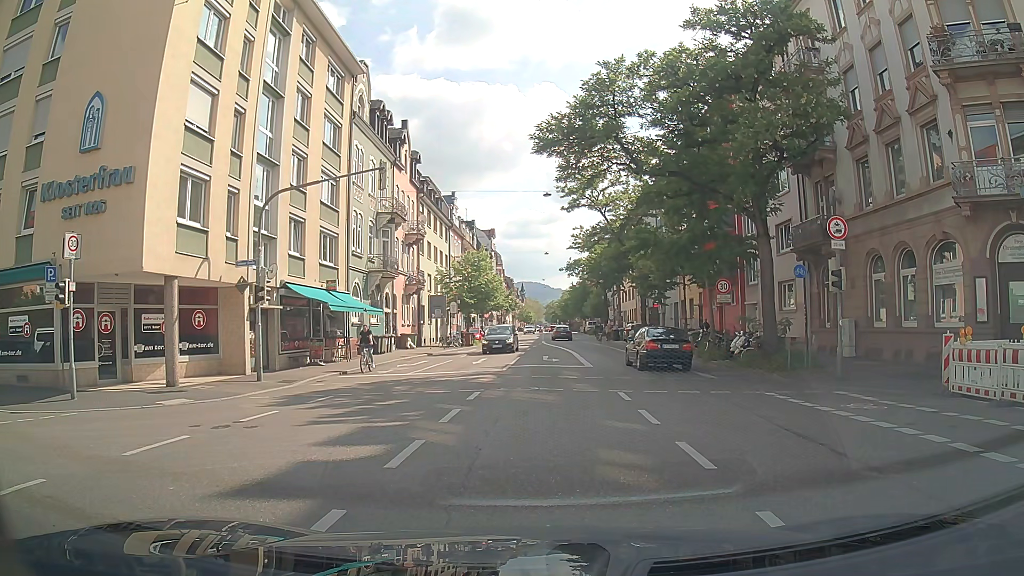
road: secondary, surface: asphalt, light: Day
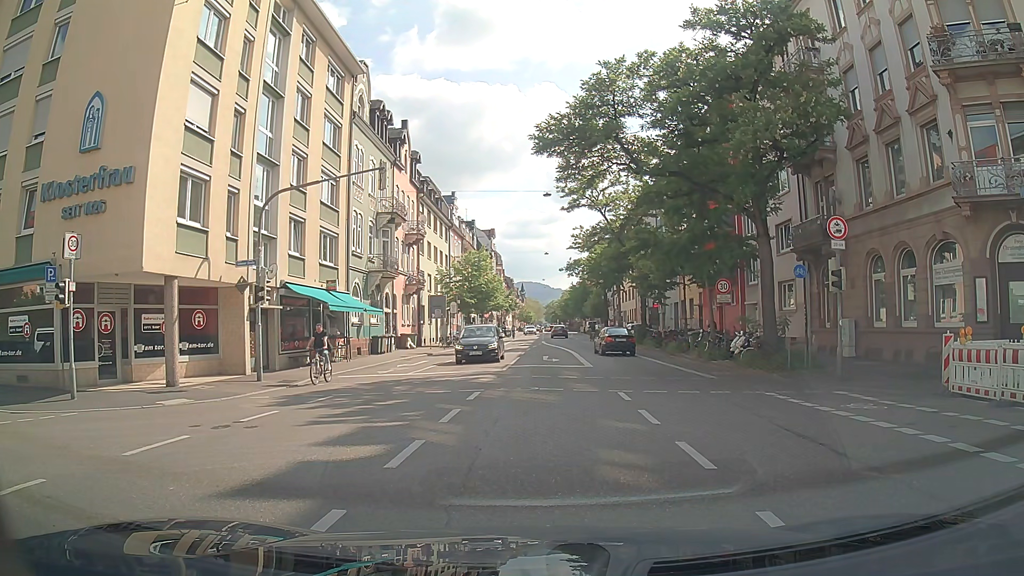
(0.0, 0.0) m; 0°
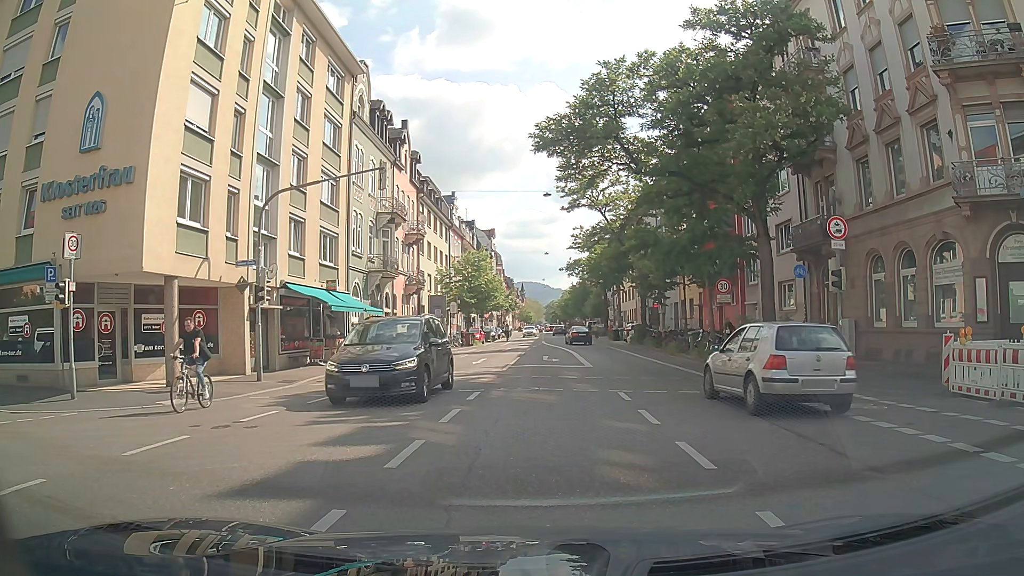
(0.0, 0.0) m; 0°
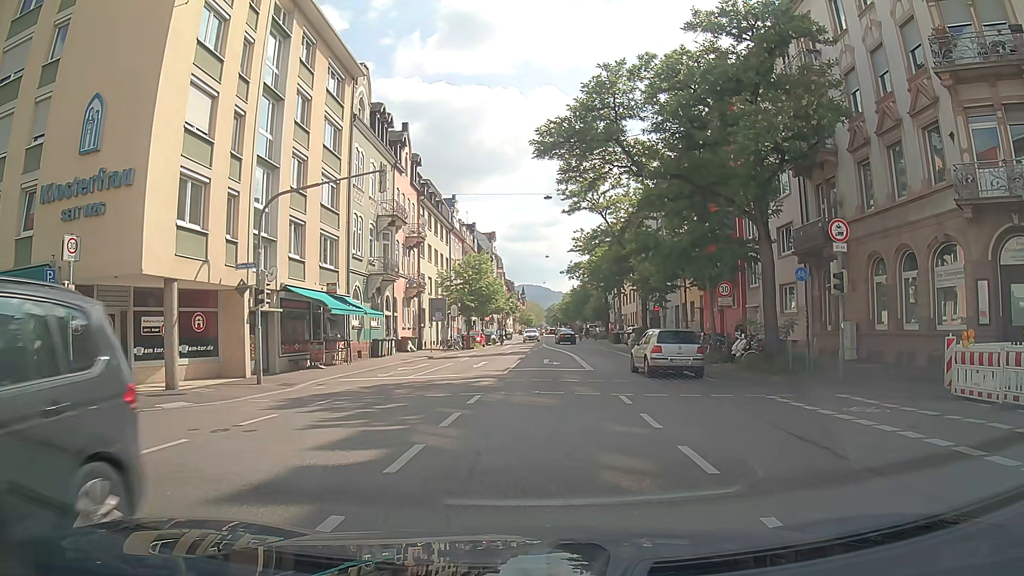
(0.0, 0.0) m; 0°
